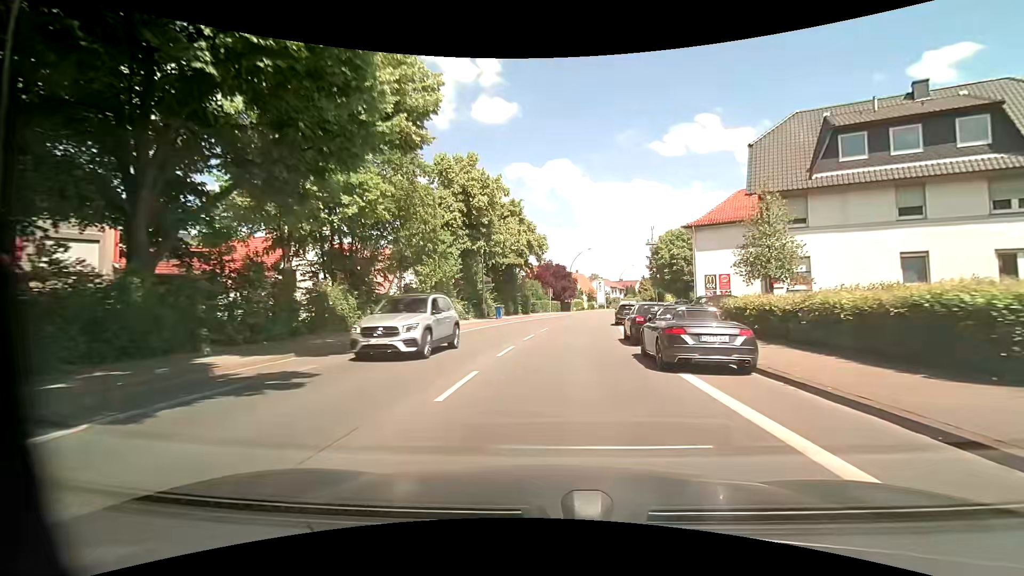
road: primary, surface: asphalt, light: Day
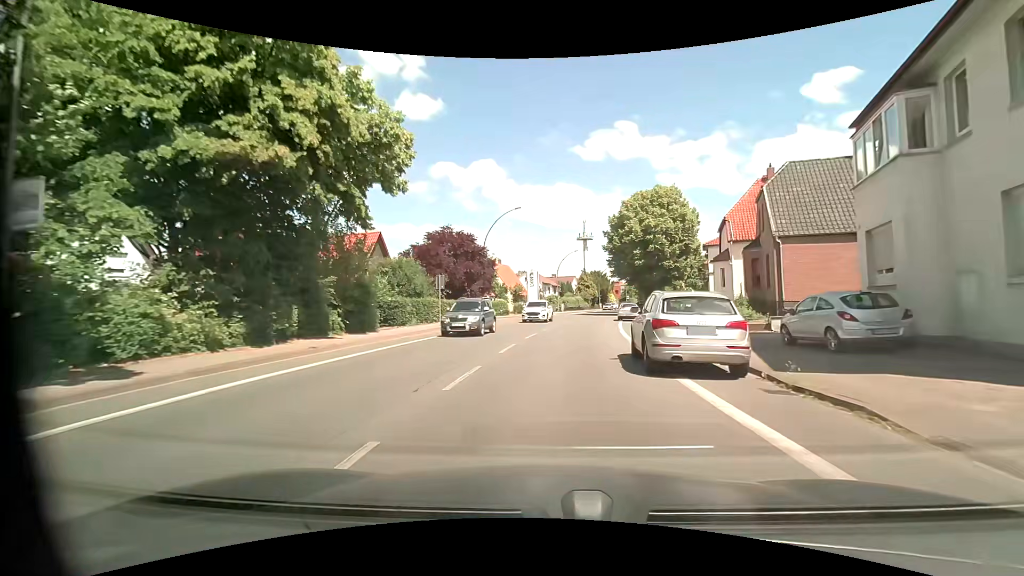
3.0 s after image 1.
(+2.4, +34.8) m; +8°
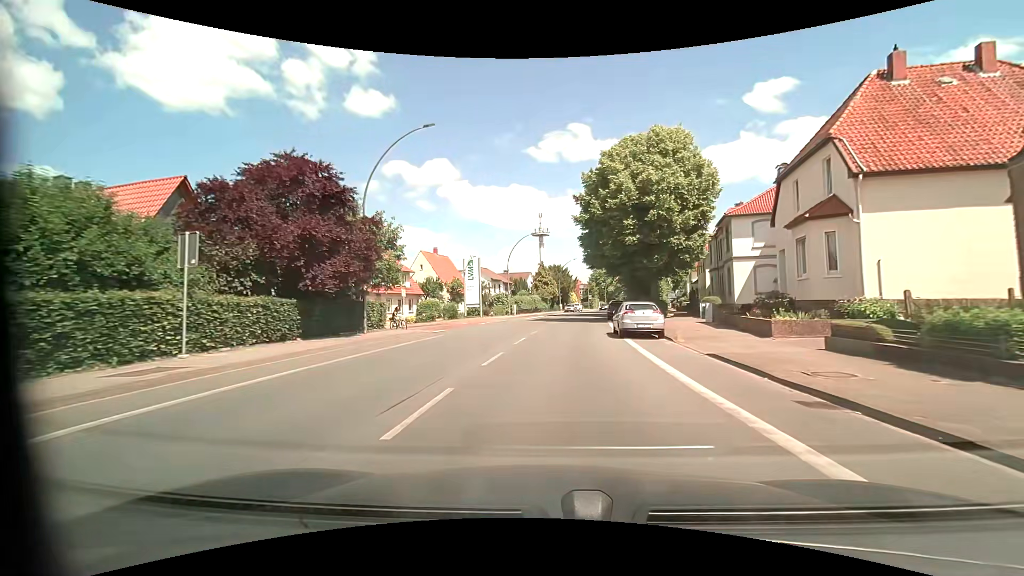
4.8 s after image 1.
(+0.9, +20.8) m; +5°
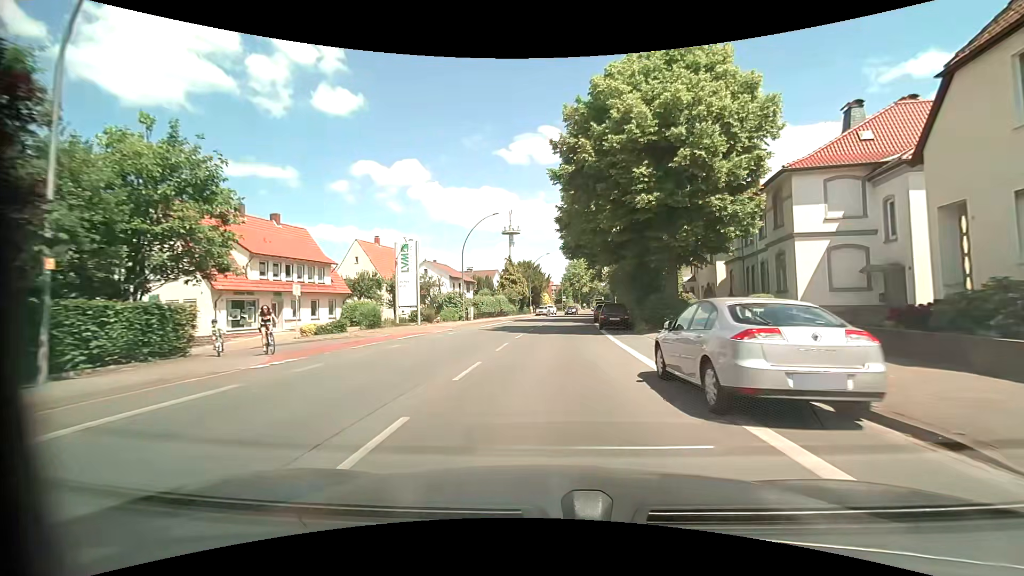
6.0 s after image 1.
(+0.4, +14.0) m; +3°
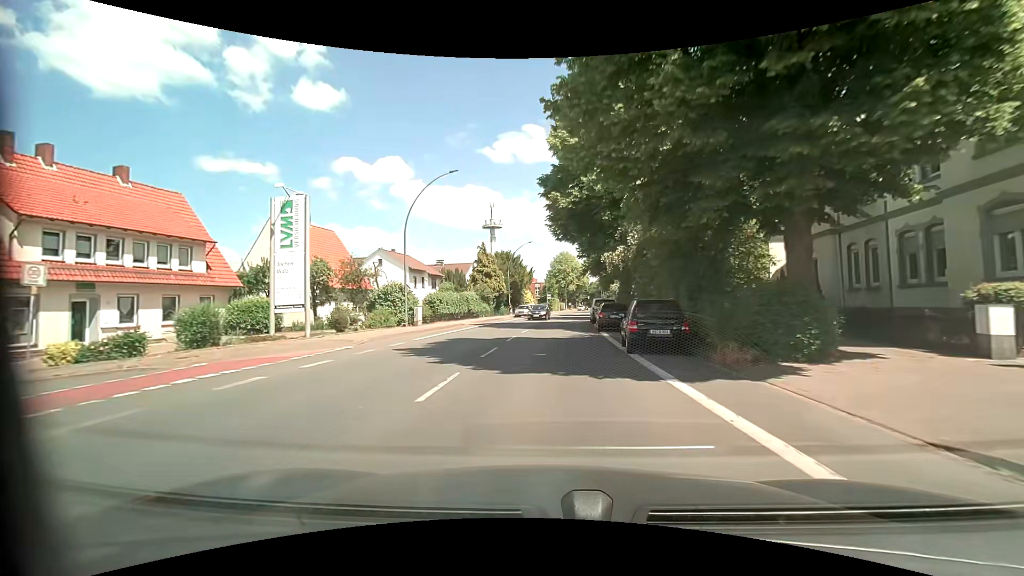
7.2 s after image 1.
(+0.3, +14.1) m; +2°
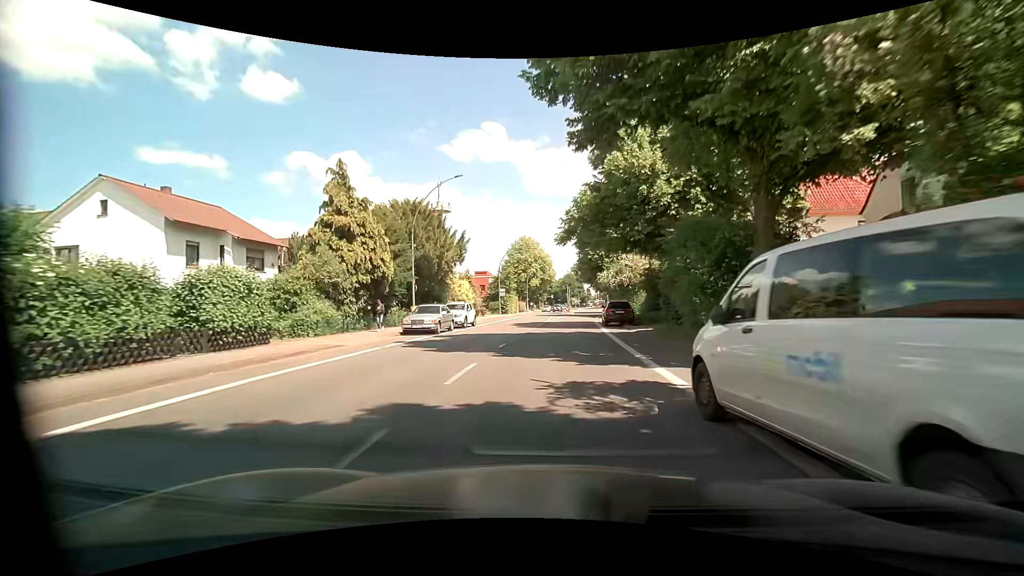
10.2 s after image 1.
(+0.9, +34.5) m; +4°
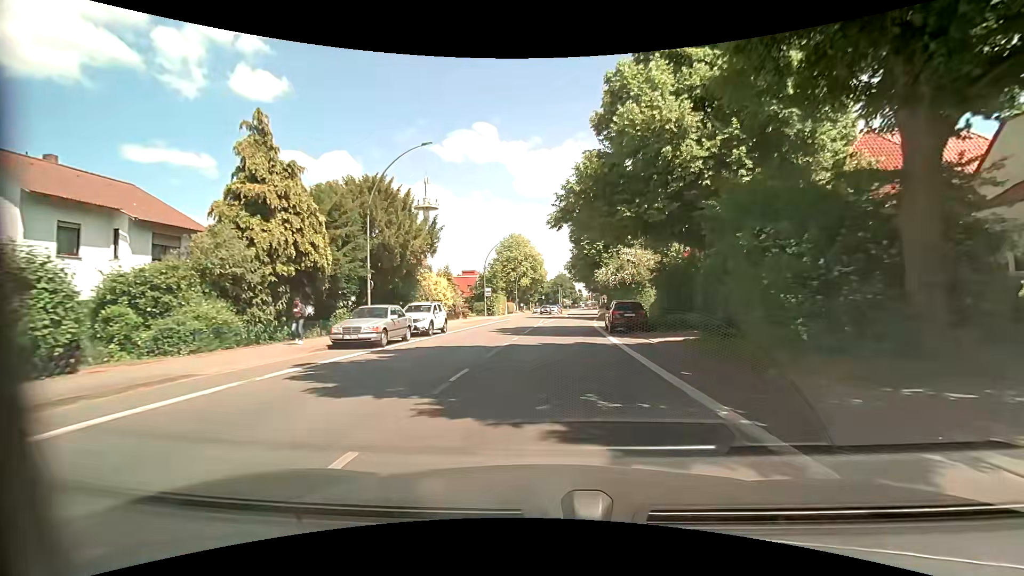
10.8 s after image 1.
(0.0, +6.8) m; +1°
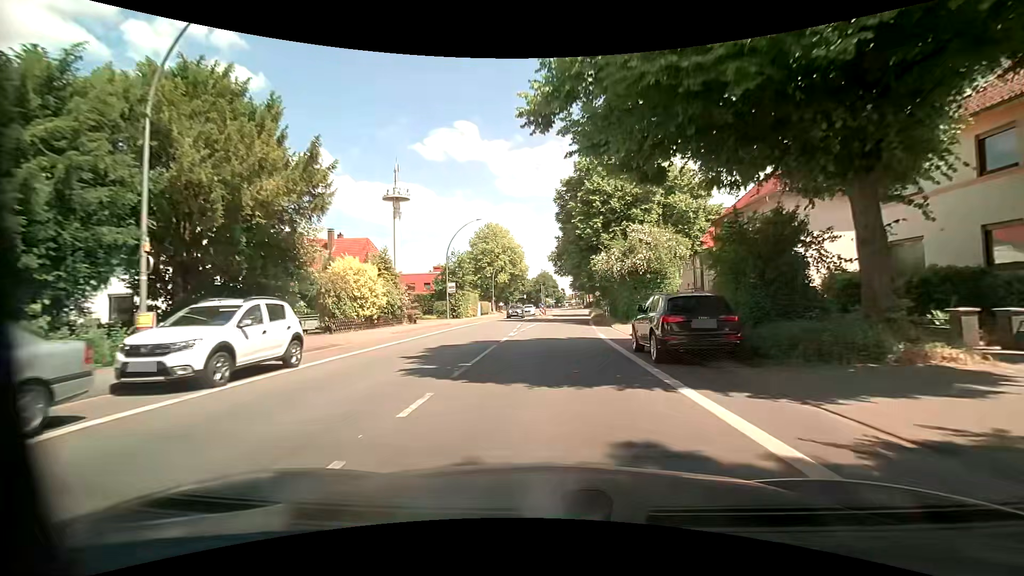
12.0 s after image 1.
(+0.1, +13.8) m; +3°
(0, +10) (0, +20) (+1, +30) (+1, +40) (+2, +50) (+2, +60) (+3, +70) (+3, +80) (+4, +90) (+4, +100) m
